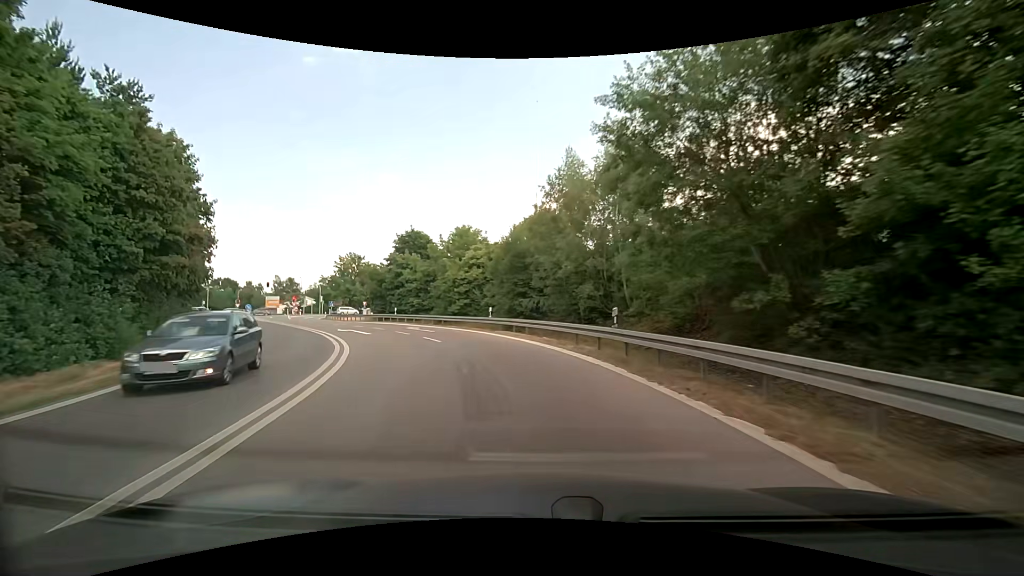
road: motorway_link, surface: asphalt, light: Day
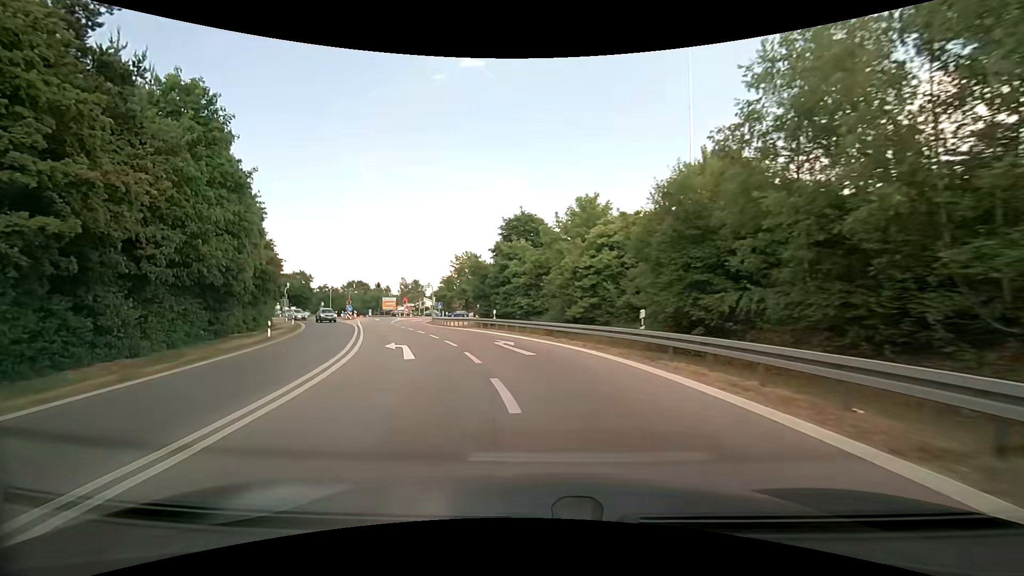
(-1.5, +13.4) m; -13°
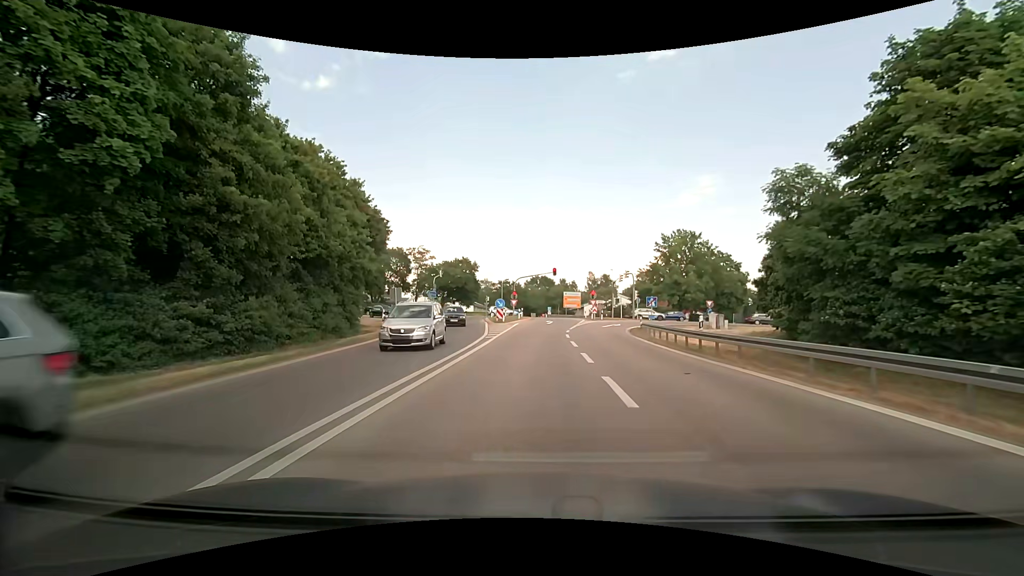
(-7.5, +28.3) m; -23°
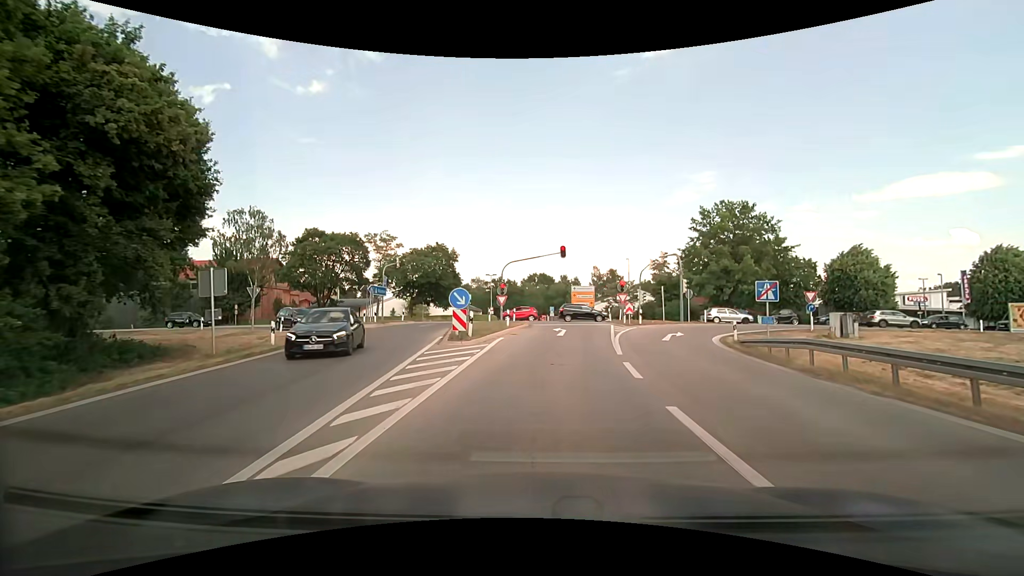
(-0.2, +20.9) m; 0°
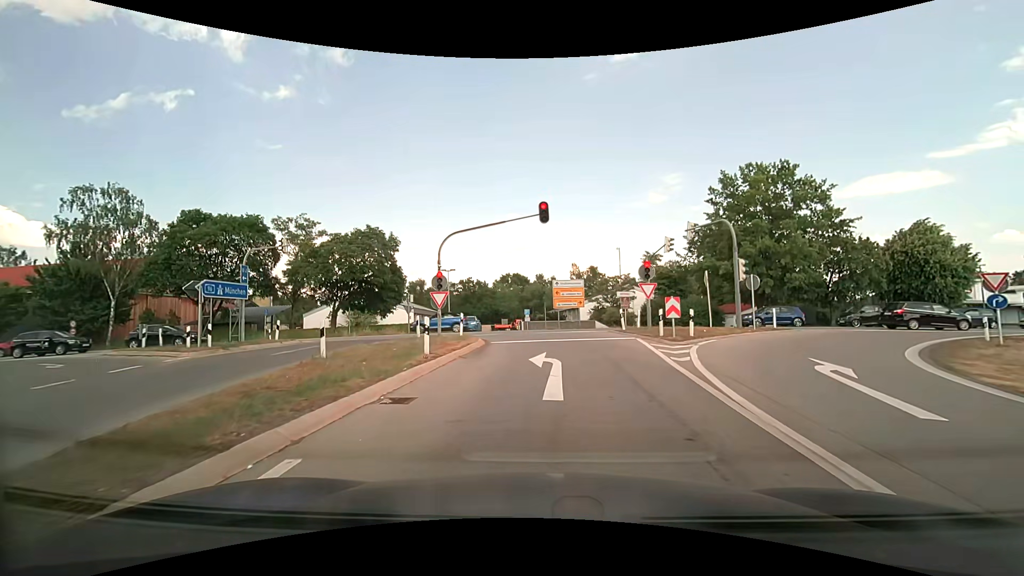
(+0.4, +16.9) m; +3°
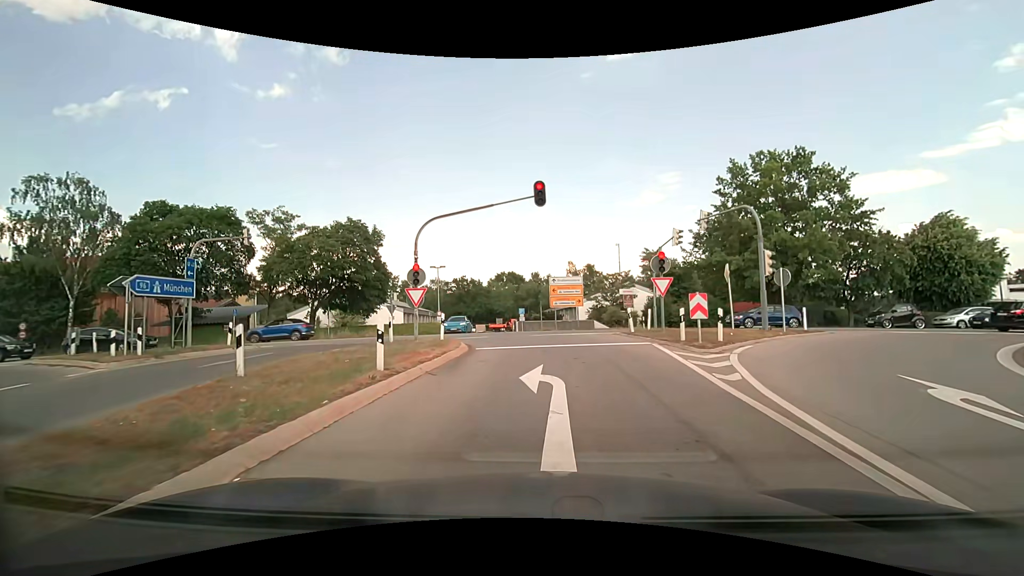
(0.0, +3.5) m; 0°
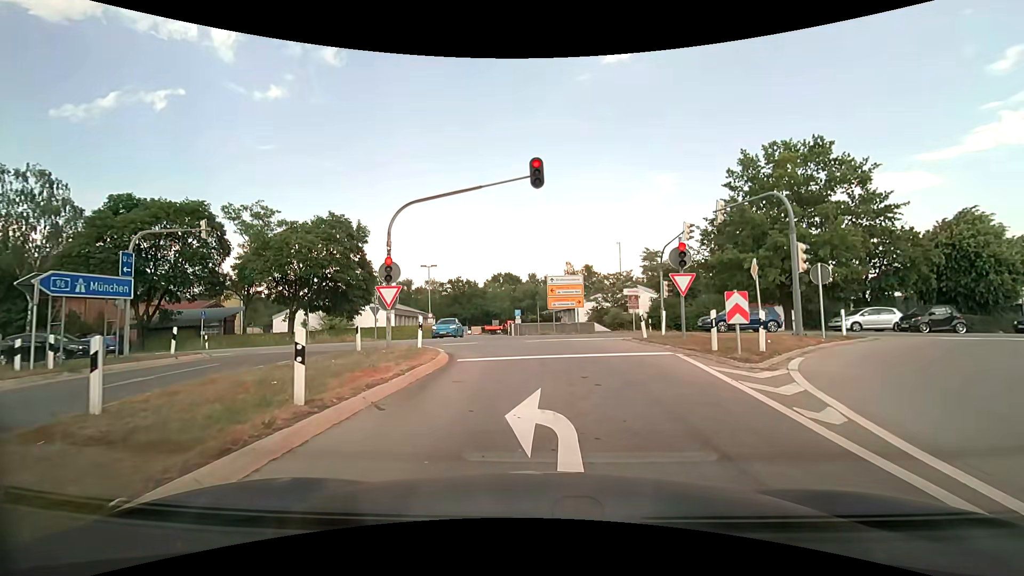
(0.0, +3.1) m; +1°
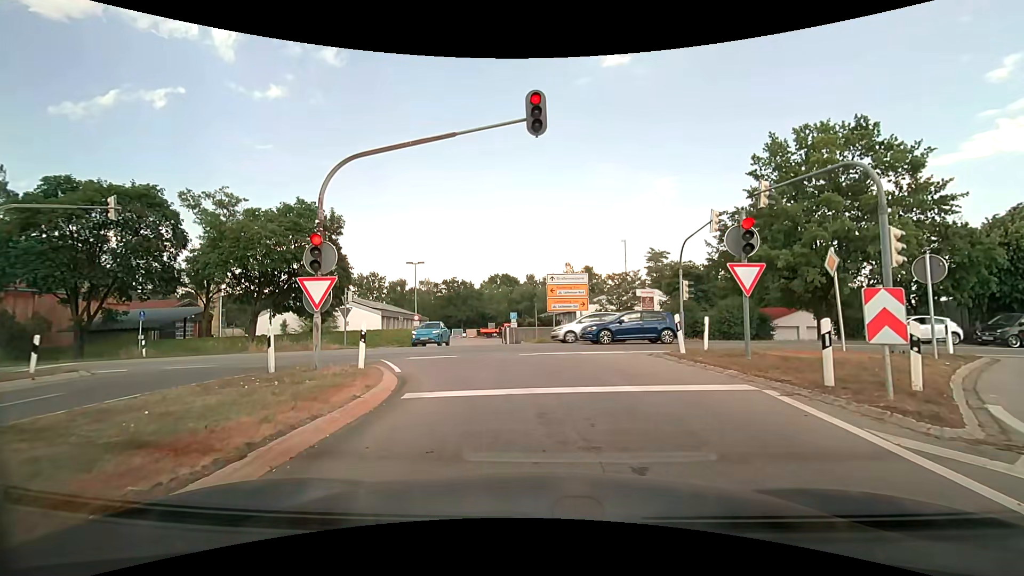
(0.0, +5.0) m; +1°
